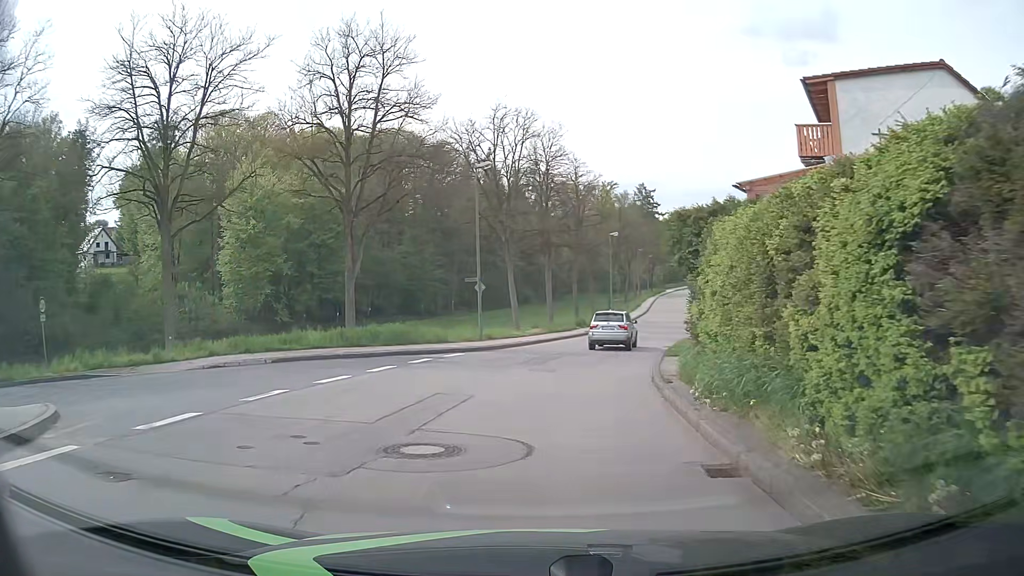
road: unclassified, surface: asphalt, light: Day
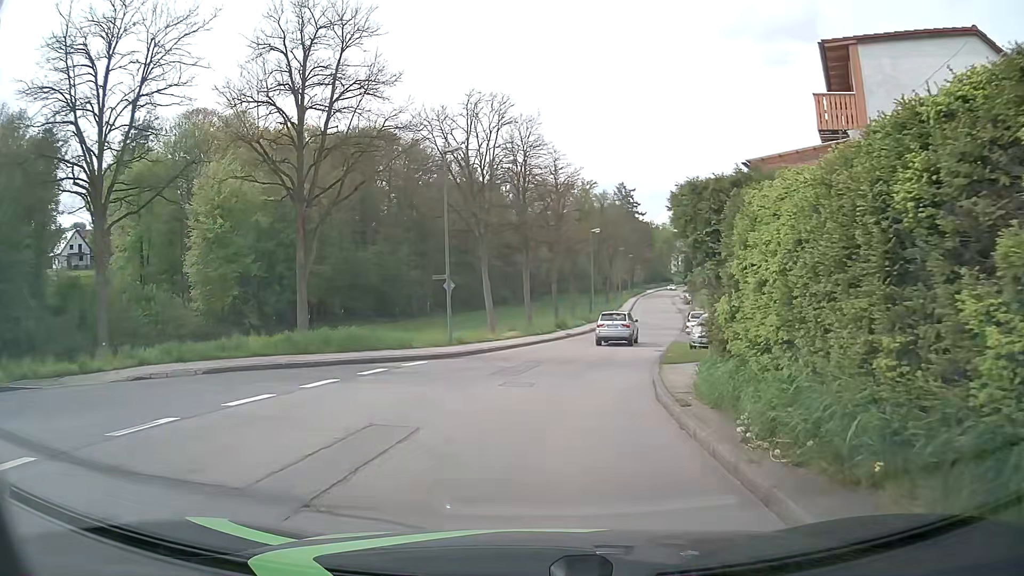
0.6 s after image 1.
(+0.1, +3.1) m; +2°
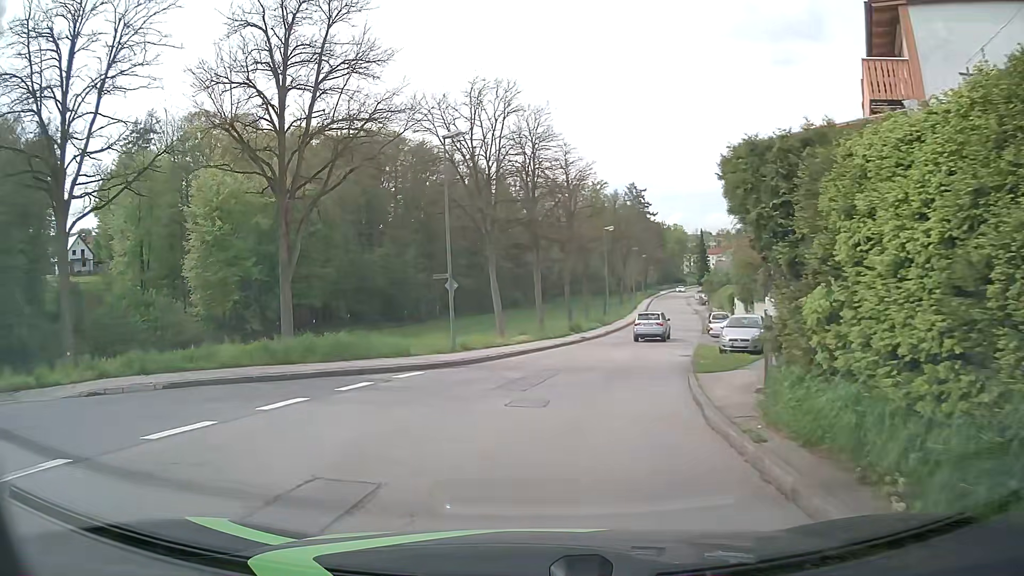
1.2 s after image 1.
(0.0, +2.7) m; -1°
